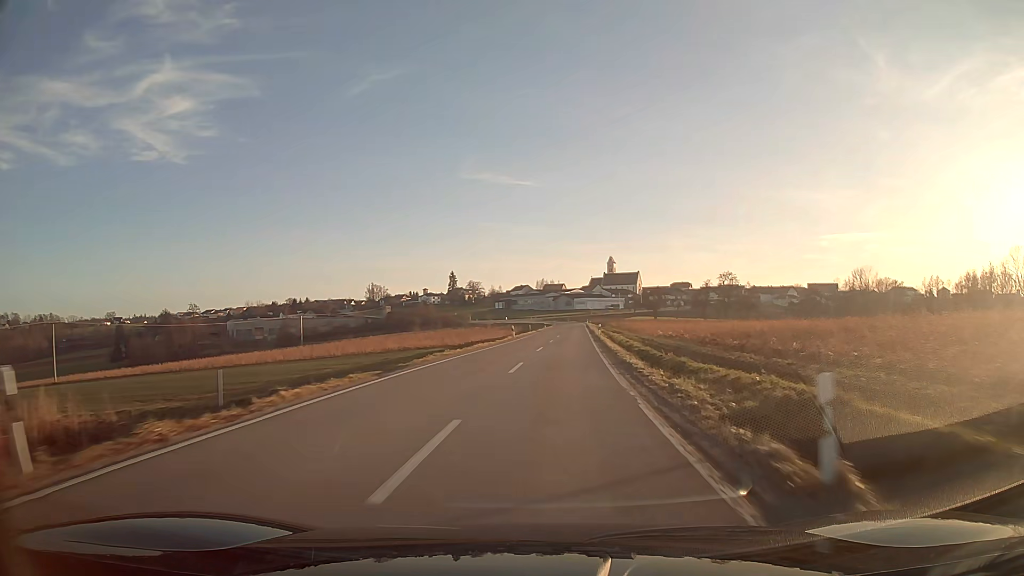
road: tertiary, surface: asphalt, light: Day
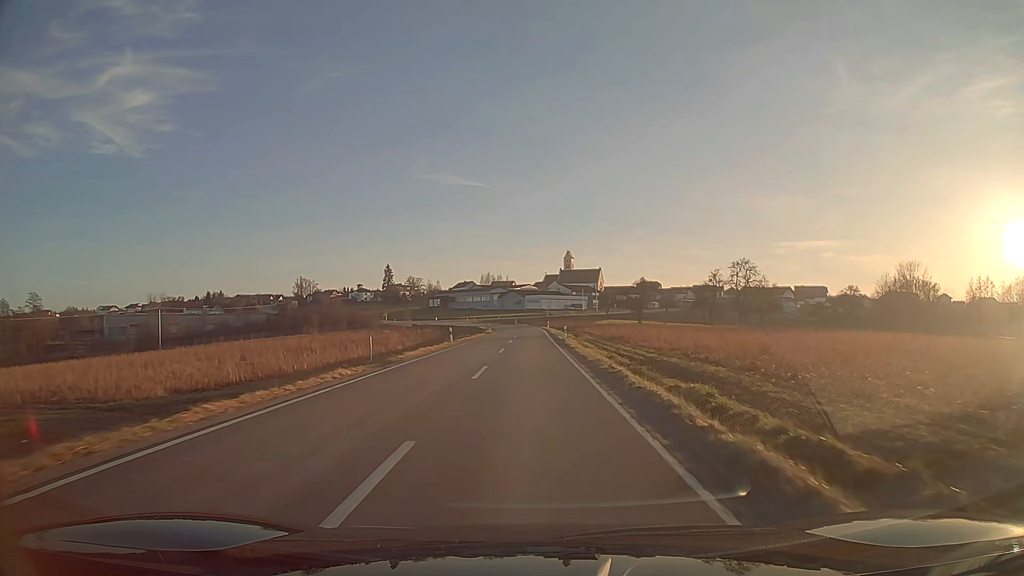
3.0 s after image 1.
(+3.2, +62.2) m; +3°
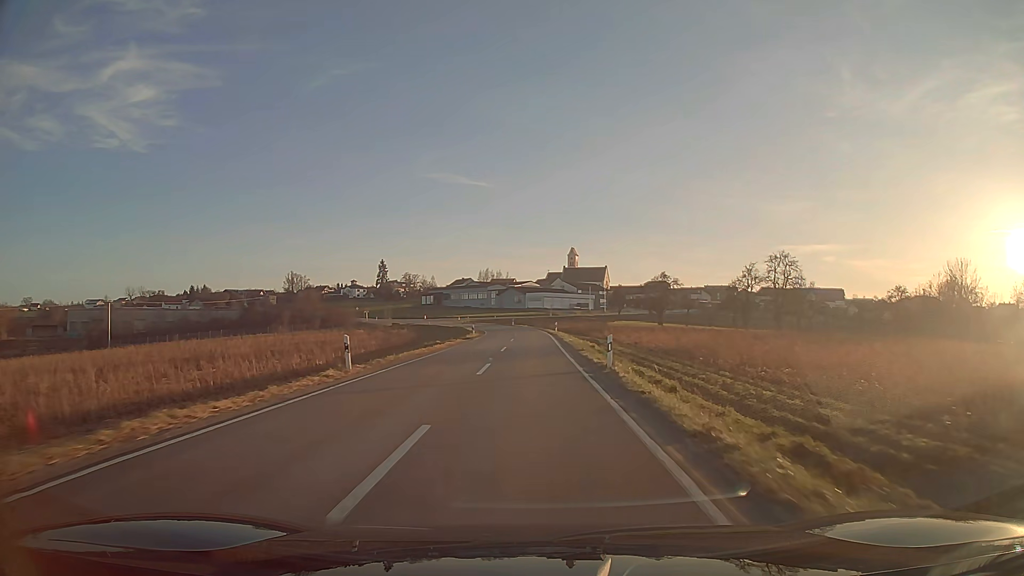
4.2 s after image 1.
(0.0, +23.2) m; 0°
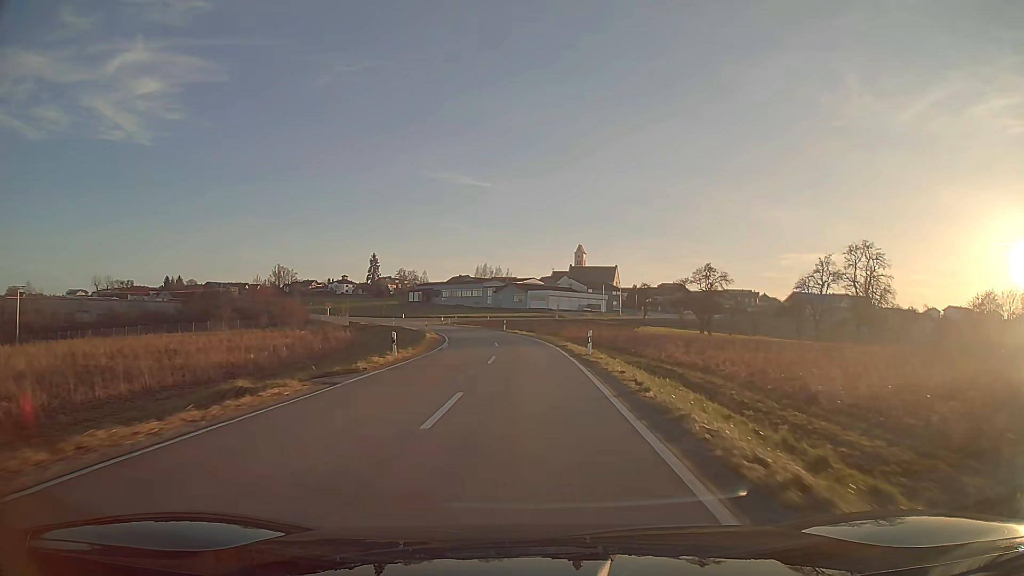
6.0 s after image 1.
(0.0, +32.8) m; 0°
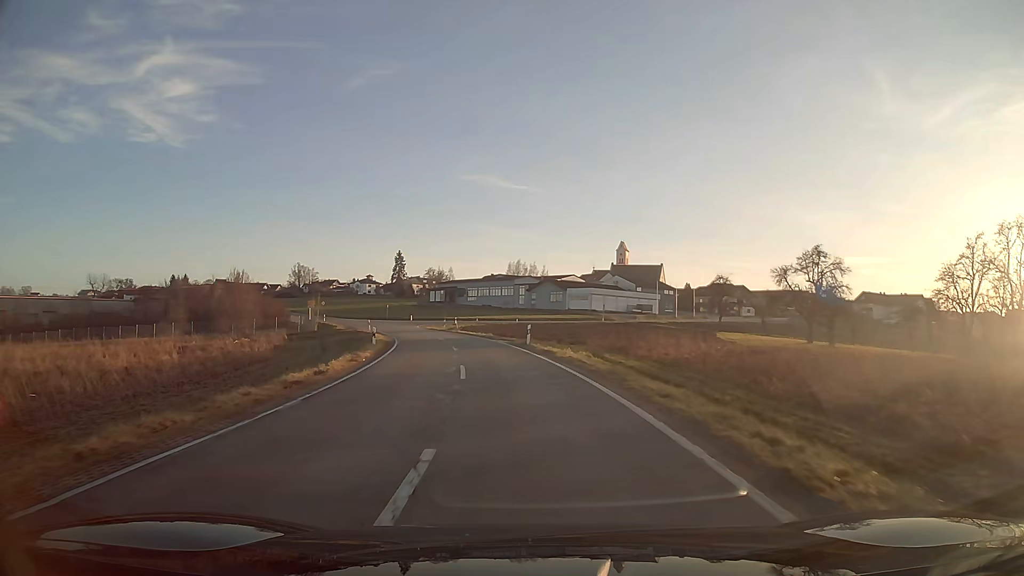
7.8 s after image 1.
(-0.7, +29.6) m; -4°
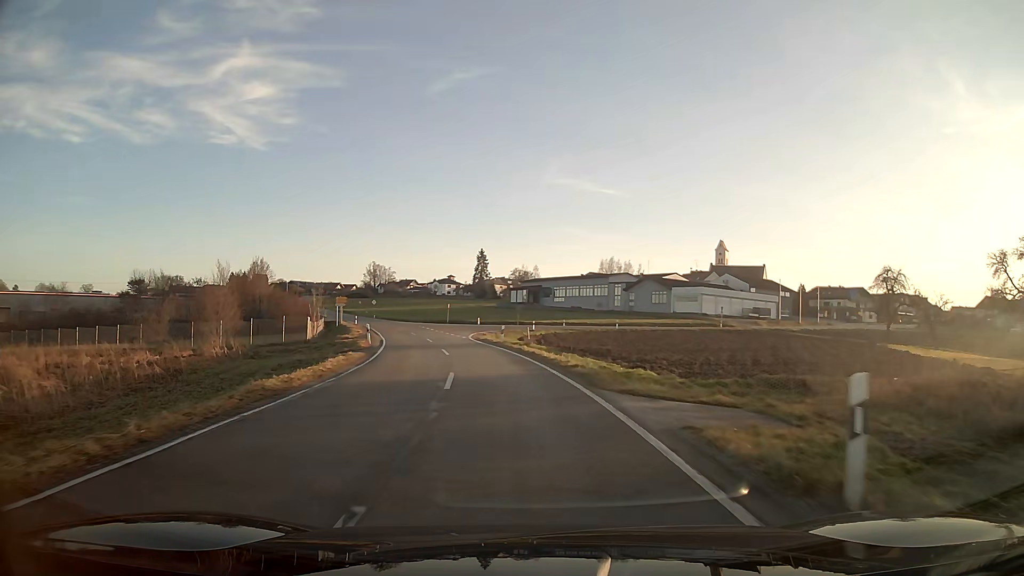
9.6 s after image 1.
(-1.7, +26.3) m; -8°
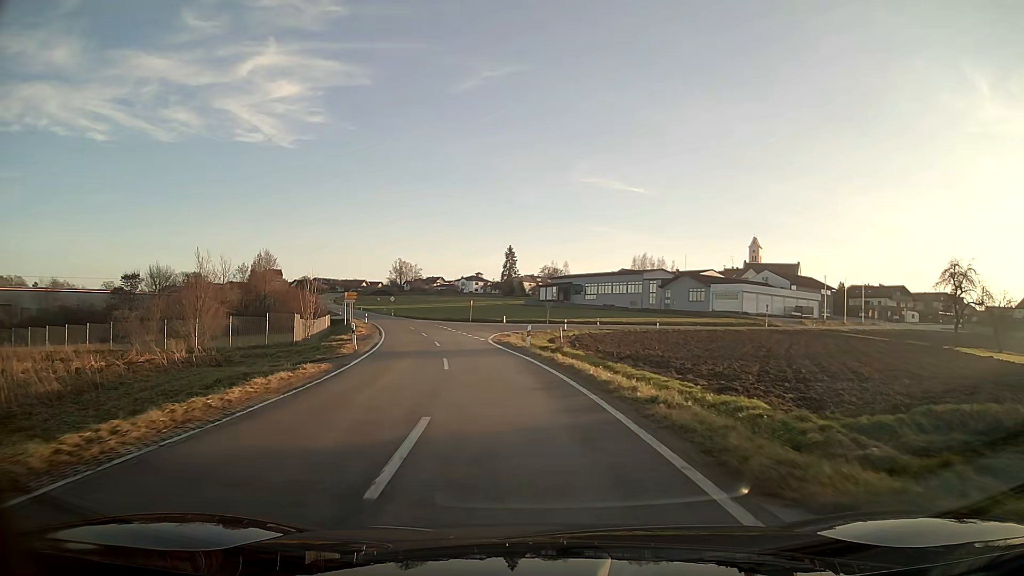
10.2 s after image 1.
(-0.2, +7.9) m; -3°
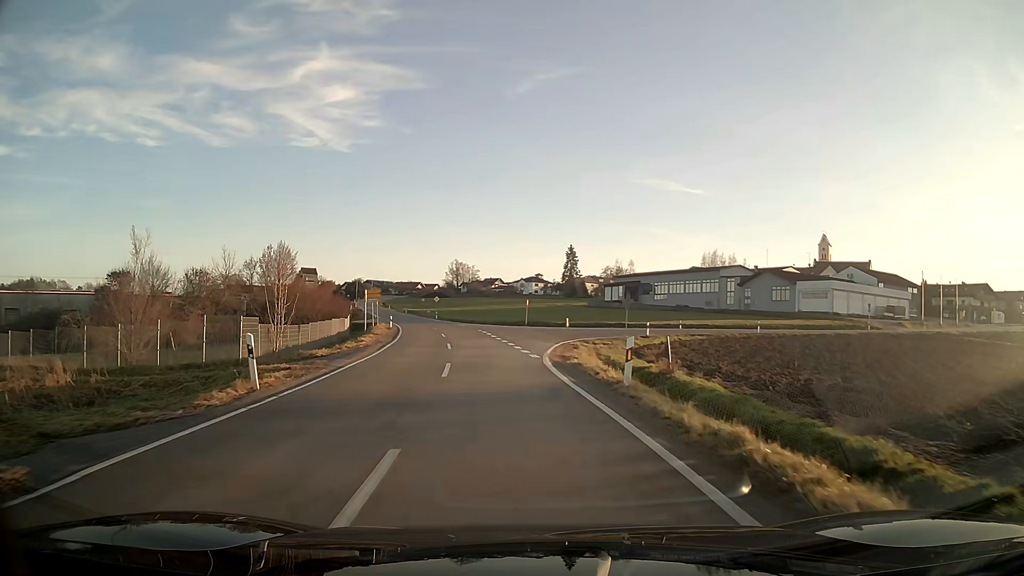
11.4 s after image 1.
(-0.6, +14.4) m; -5°
(0, +10) (-1, +20) (-1, +30) (+2, +40) (+7, +48) (+15, +54) (+24, +58) (+33, +62) (+42, +66) (+51, +71) m
